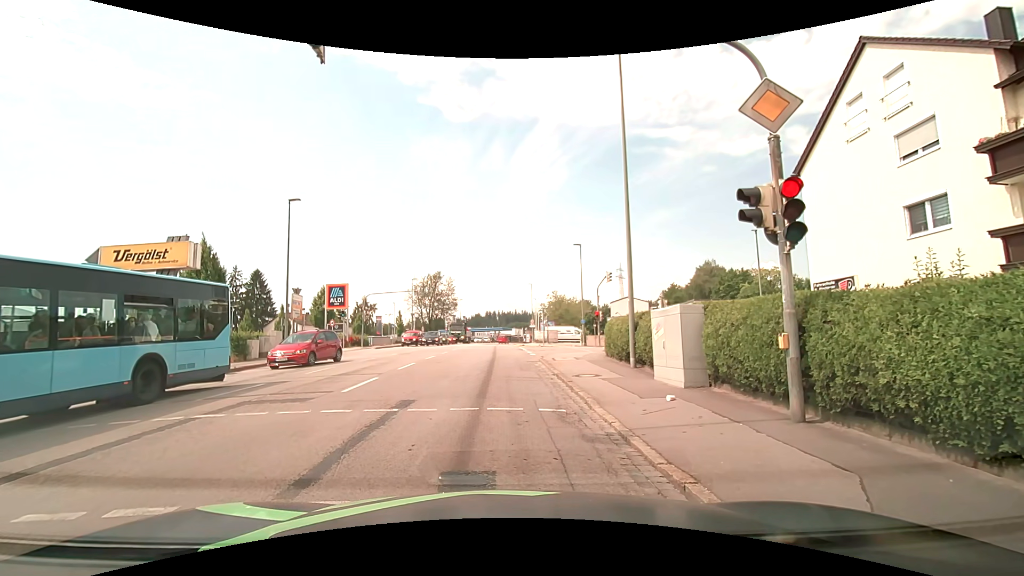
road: tertiary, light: Day
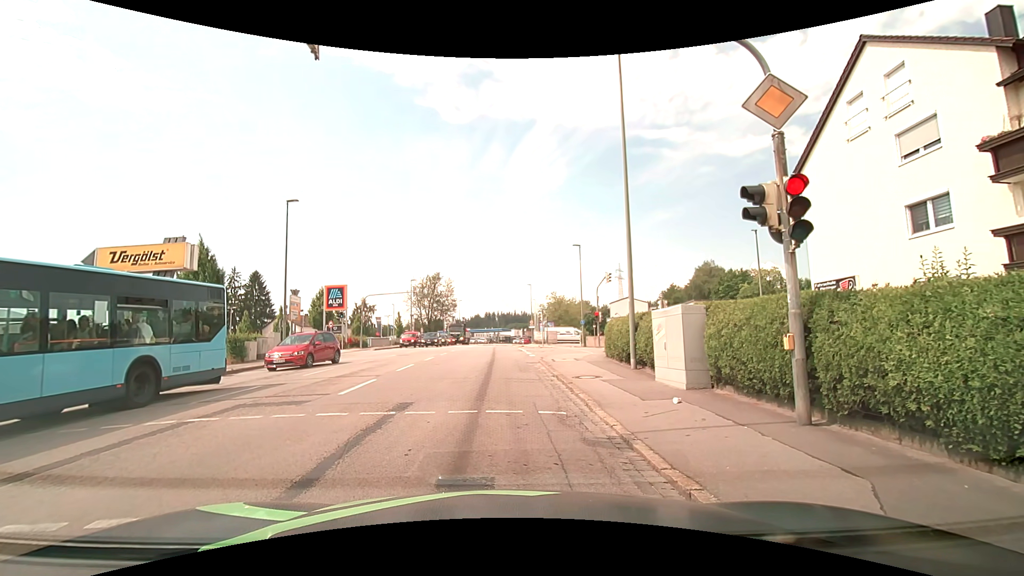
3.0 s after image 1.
(0.0, +0.2) m; 0°
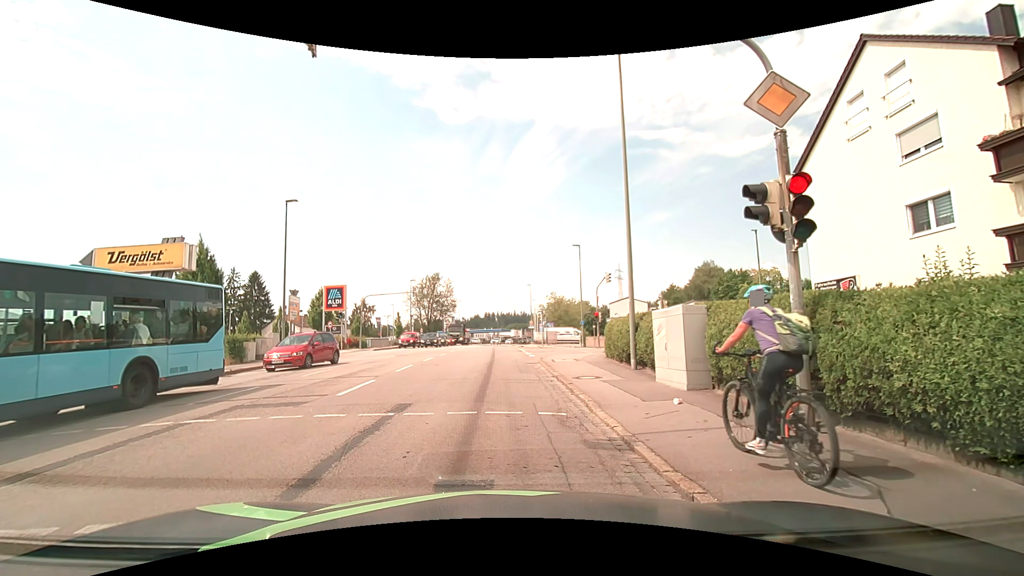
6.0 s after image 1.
(0.0, +0.1) m; 0°
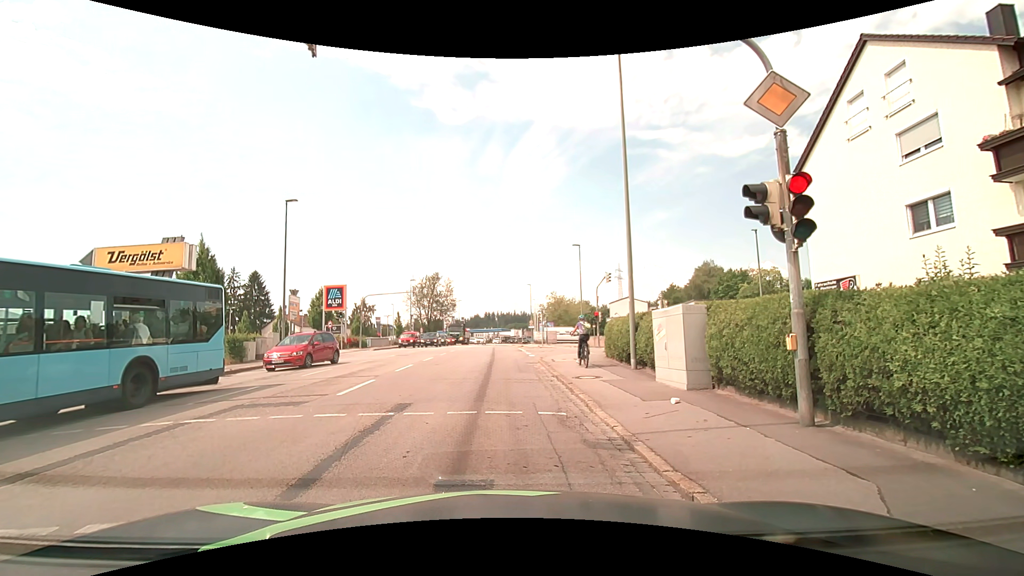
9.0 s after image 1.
(0.0, 0.0) m; 0°
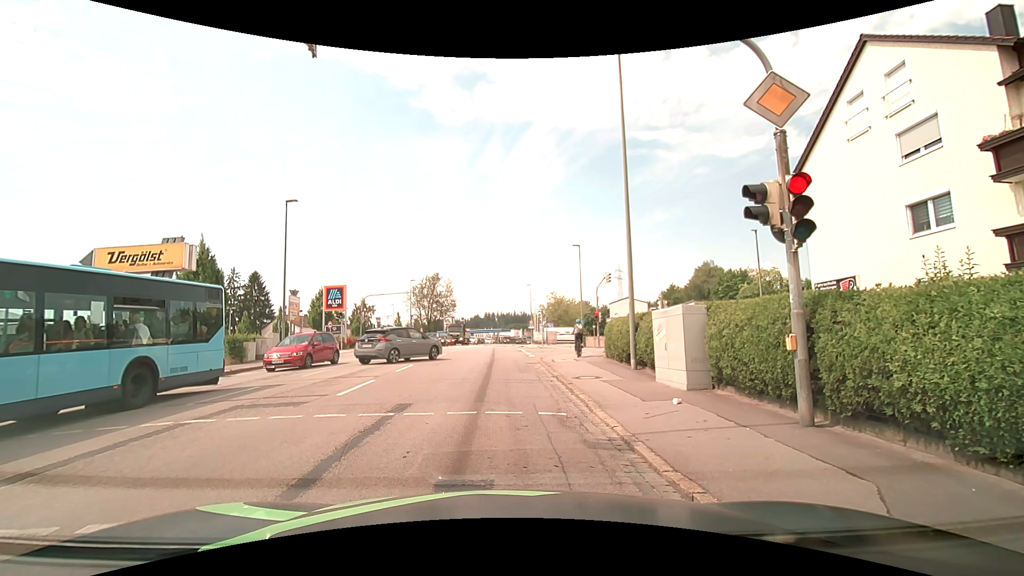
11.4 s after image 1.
(0.0, 0.0) m; 0°
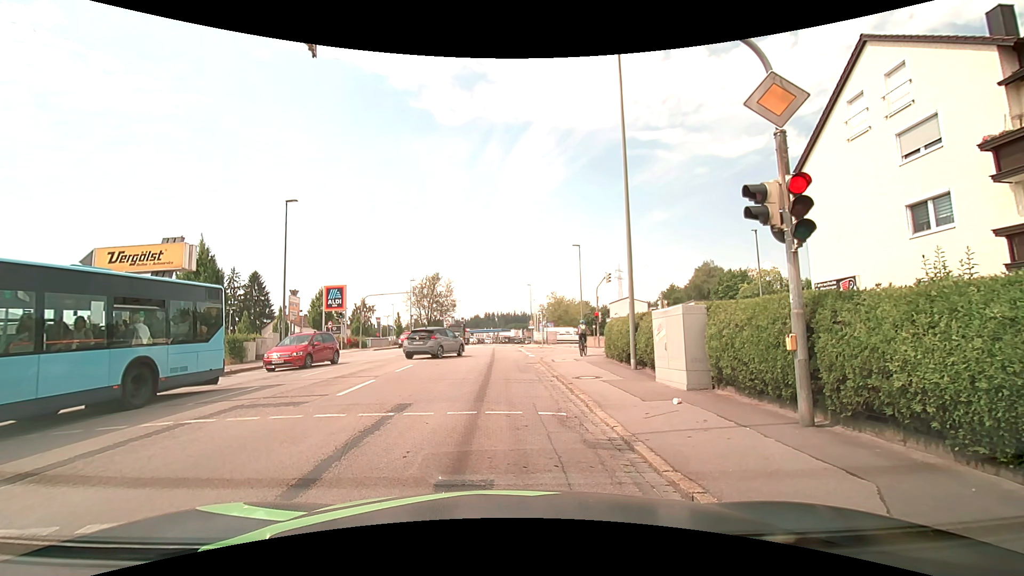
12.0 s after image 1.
(0.0, 0.0) m; 0°
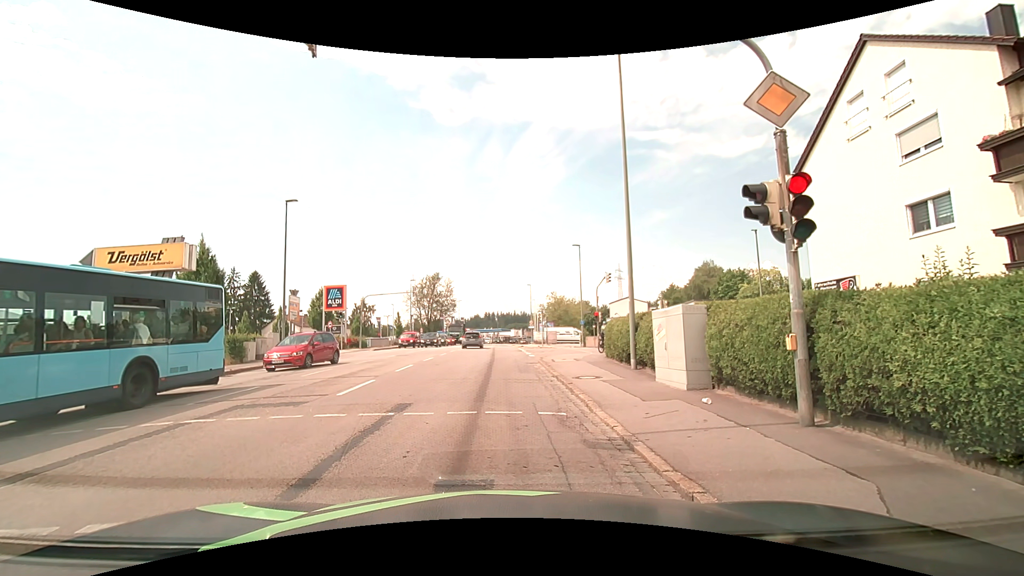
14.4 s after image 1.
(0.0, 0.0) m; 0°
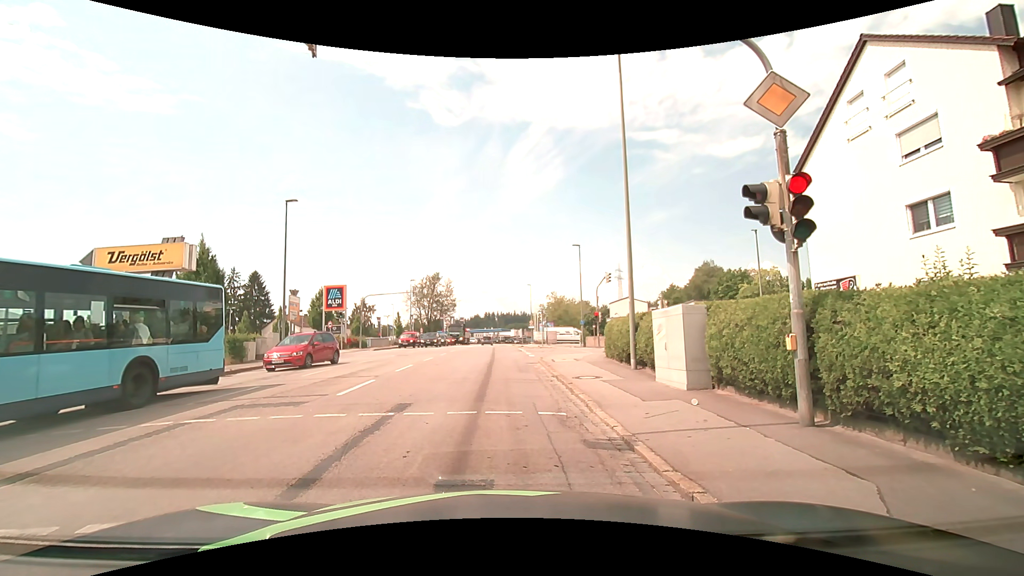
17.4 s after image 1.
(0.0, 0.0) m; 0°
(0, +10) (0, +20) (-1, +30) (-1, +40) (-1, +50) (-2, +60) (-2, +70) (-2, +80) (-1, +90) (-1, +100) m
